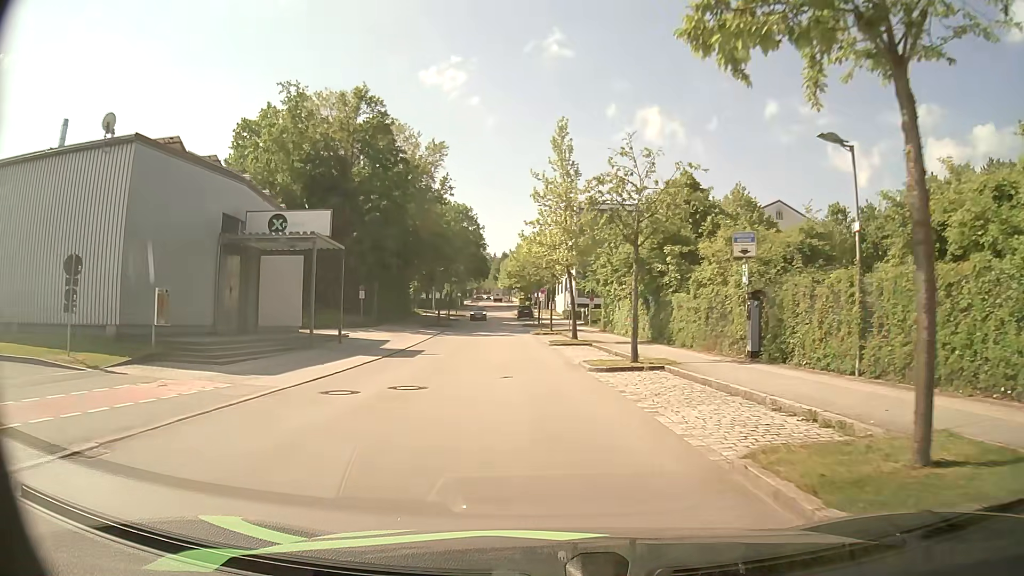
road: residential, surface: asphalt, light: Day
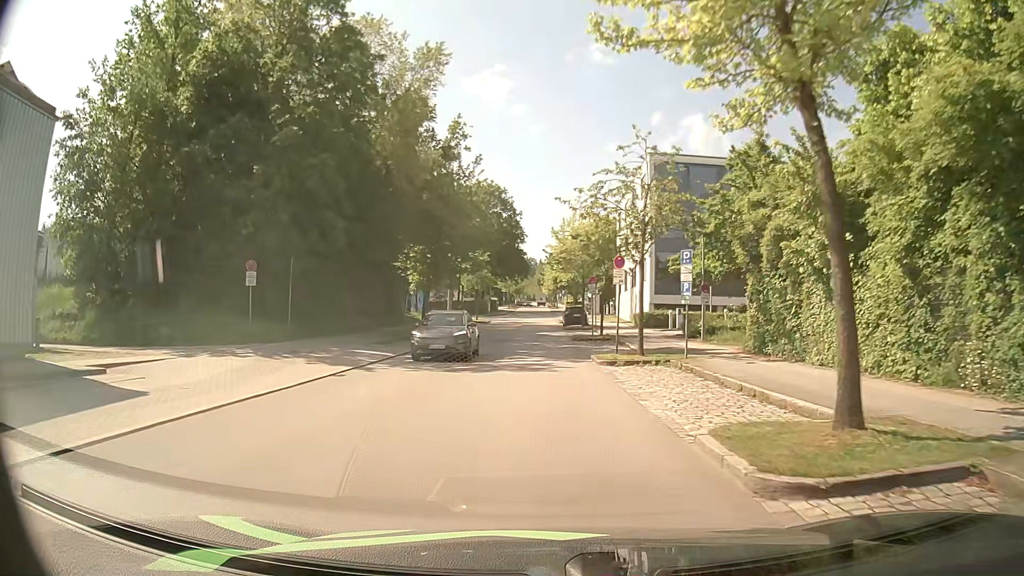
(-1.0, +27.1) m; -4°
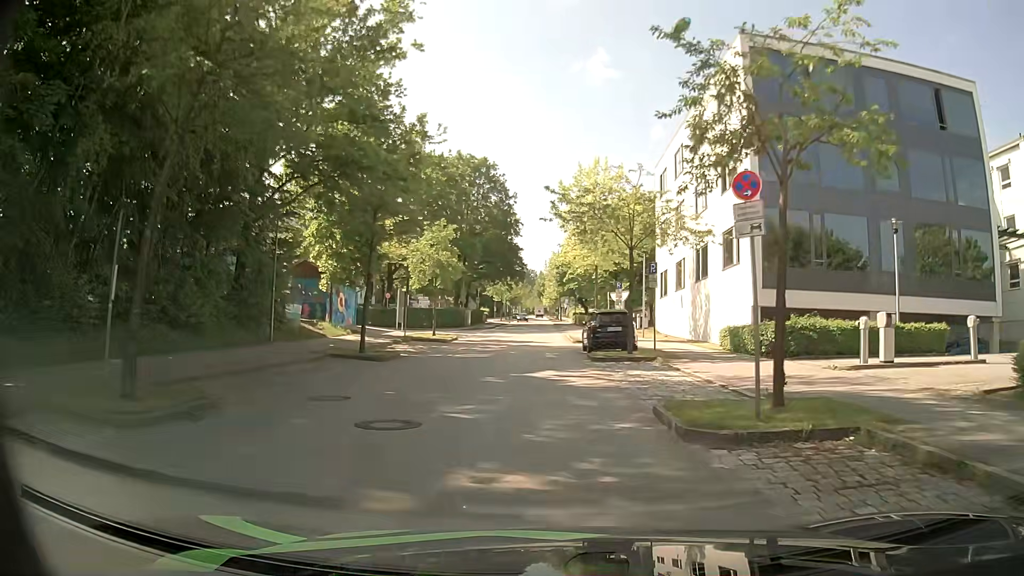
(-0.1, +25.7) m; +1°
(0, +10) (0, +20) (-1, +30) (-1, +40) (-1, +50) (-1, +60) (-2, +70) (-2, +80) (-2, +90) (-2, +100) m
